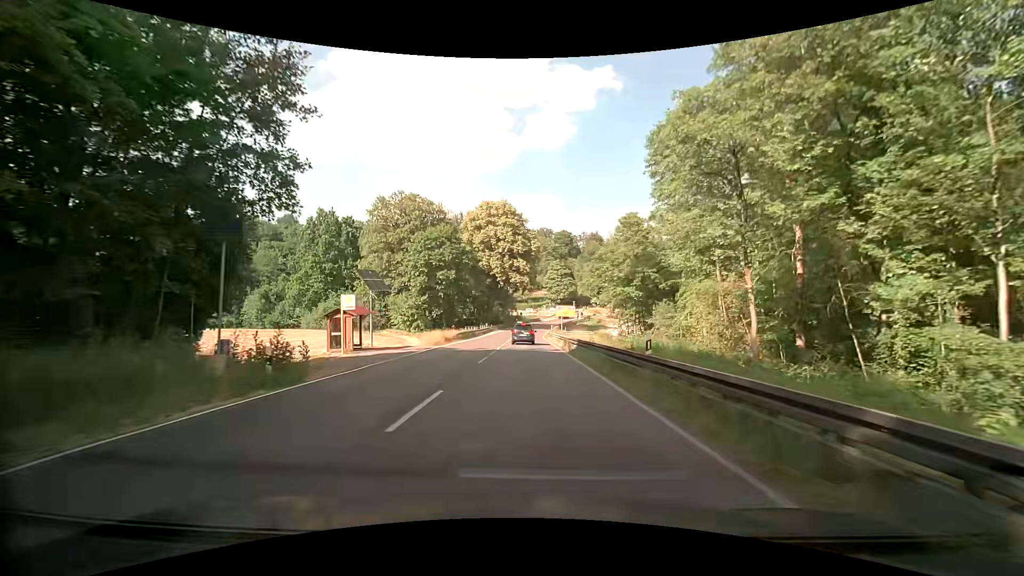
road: secondary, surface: asphalt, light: Day
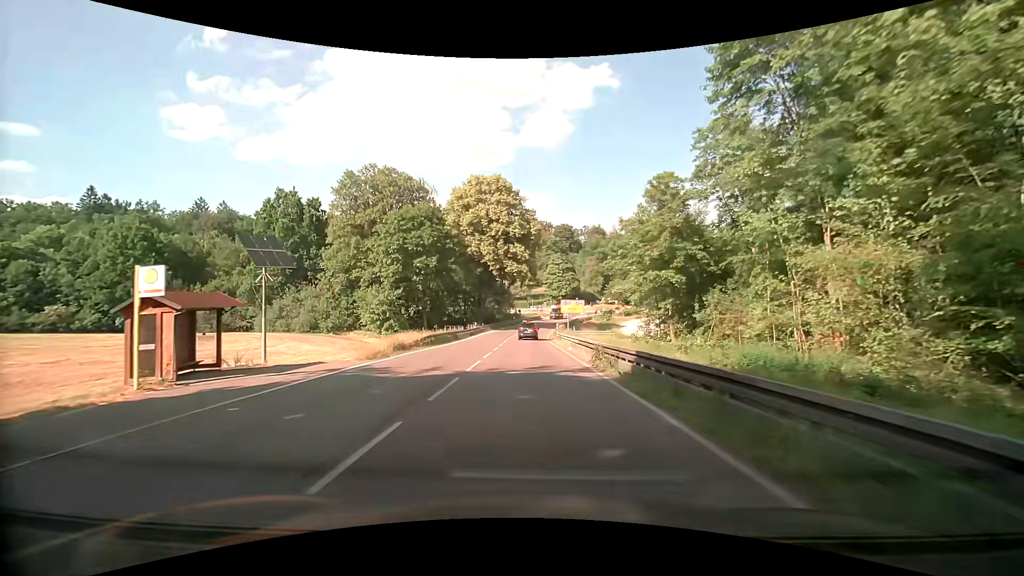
(0.0, +15.0) m; 0°
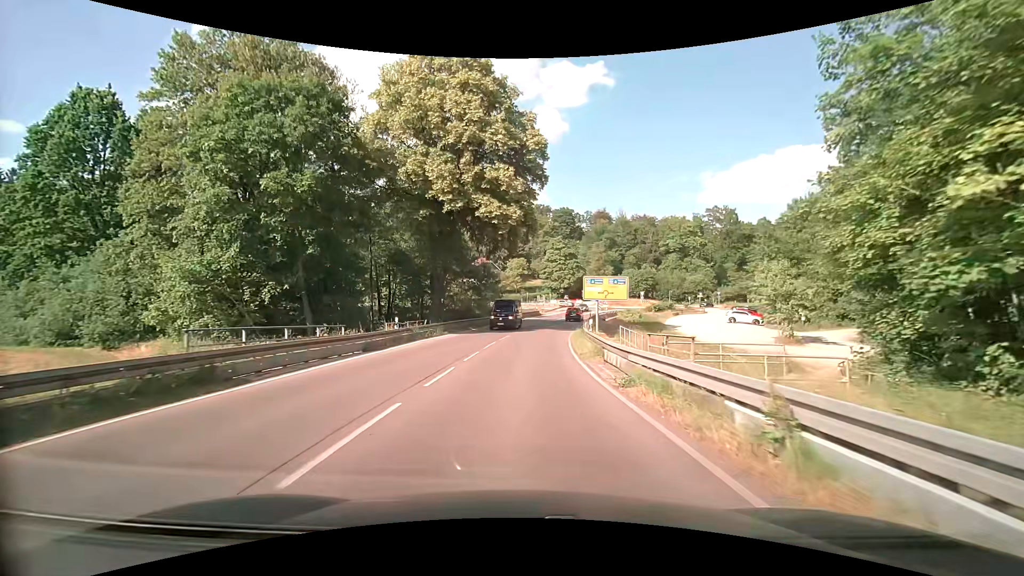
(+0.3, +34.8) m; +1°
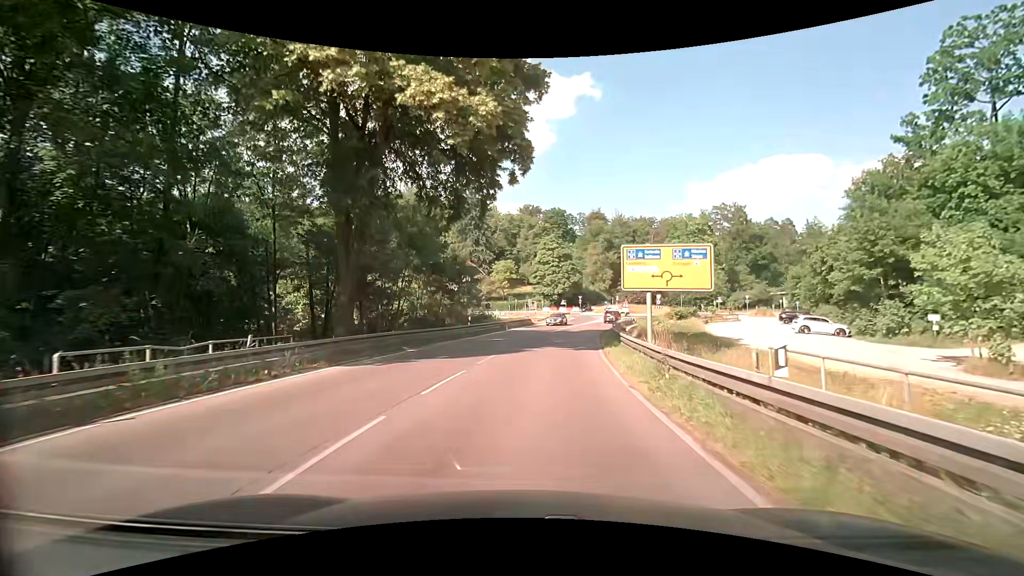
(+0.2, +19.1) m; +1°
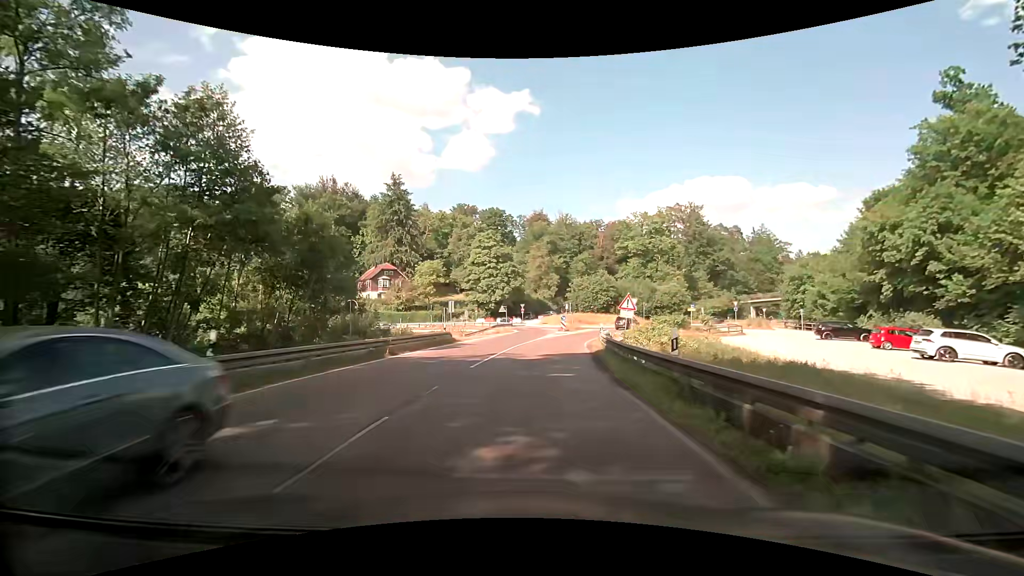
(+1.3, +23.2) m; +8°
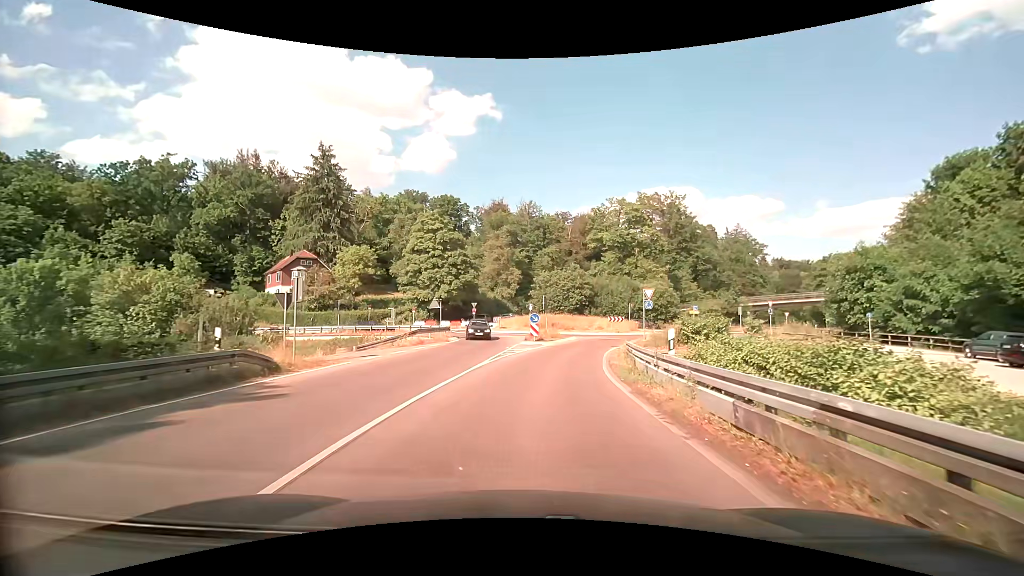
(+0.4, +21.9) m; +4°
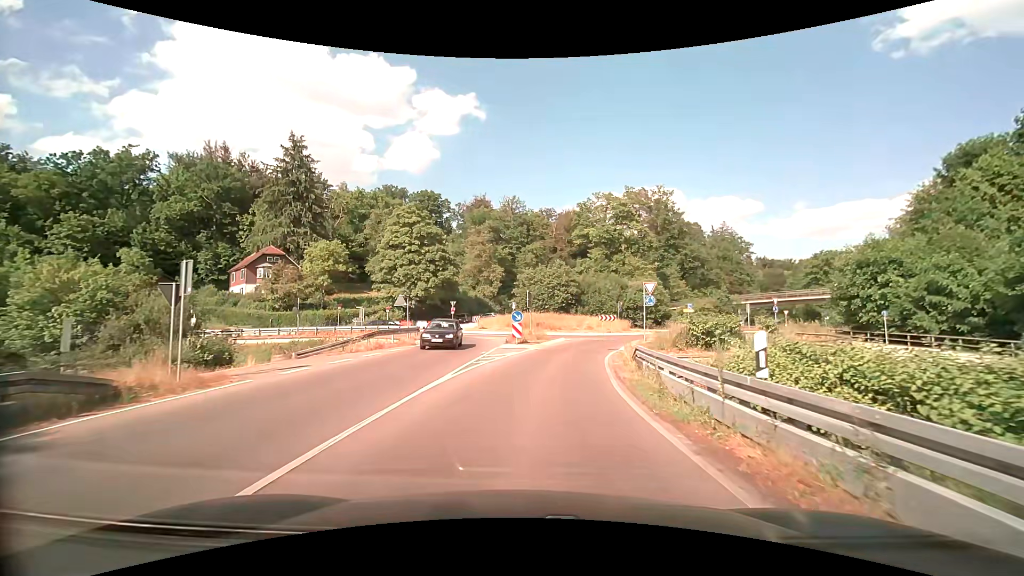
(+0.1, +5.0) m; +2°
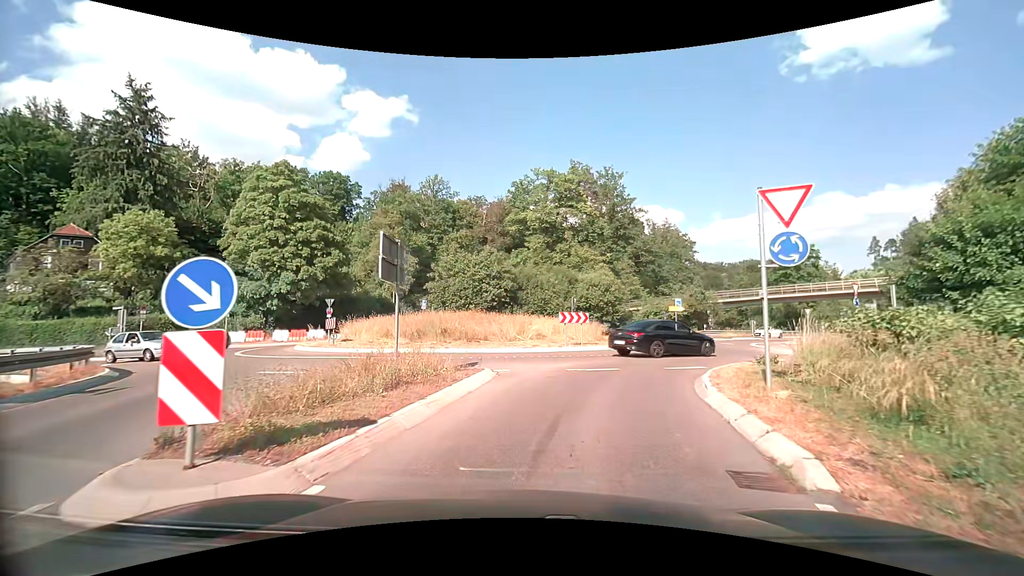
(+1.4, +21.1) m; +7°
